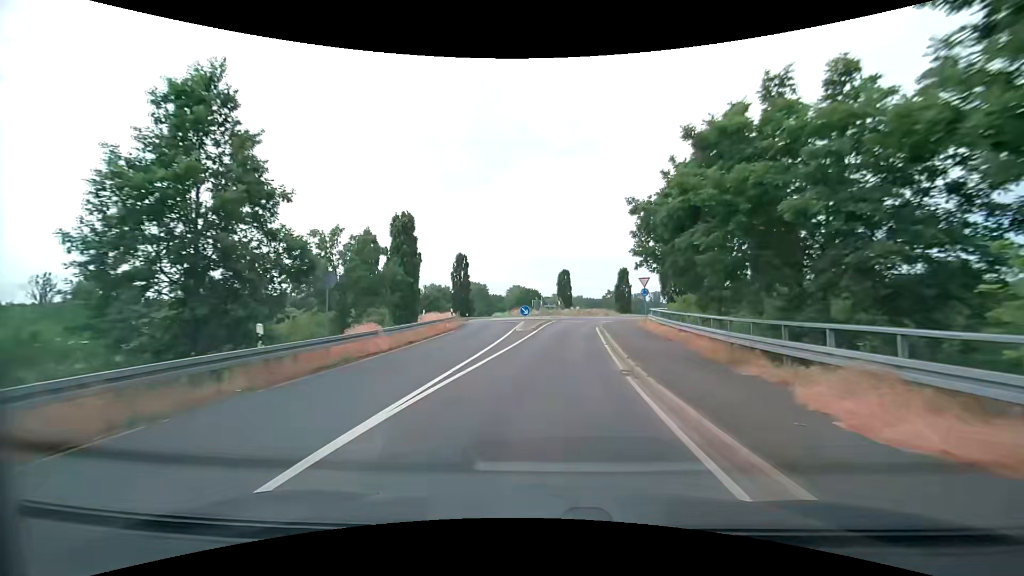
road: tertiary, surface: asphalt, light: Day
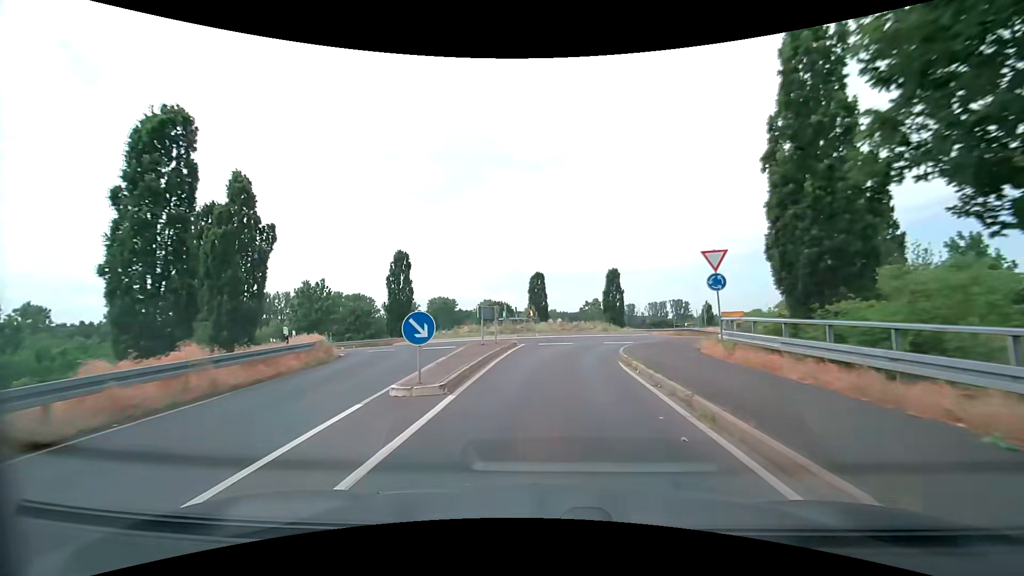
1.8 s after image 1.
(+0.5, +19.5) m; +3°
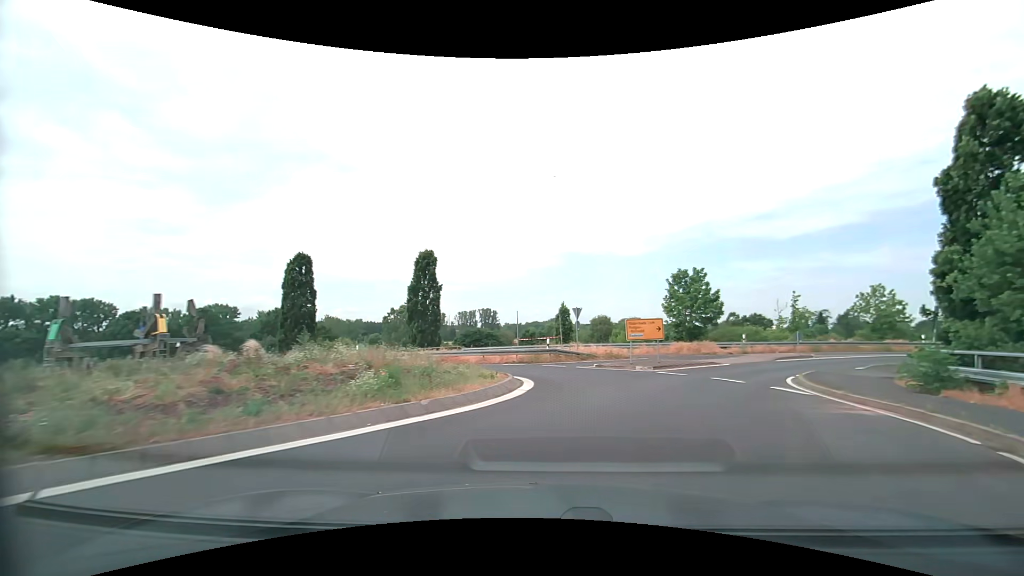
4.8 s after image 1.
(+2.6, +25.2) m; +21°
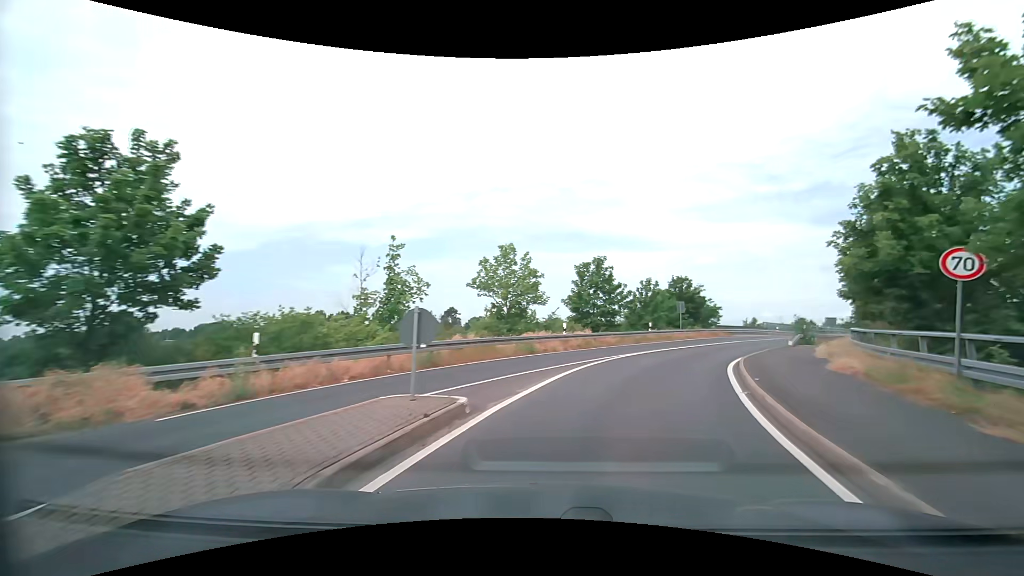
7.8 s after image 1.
(+9.9, +25.2) m; +44°
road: secondary
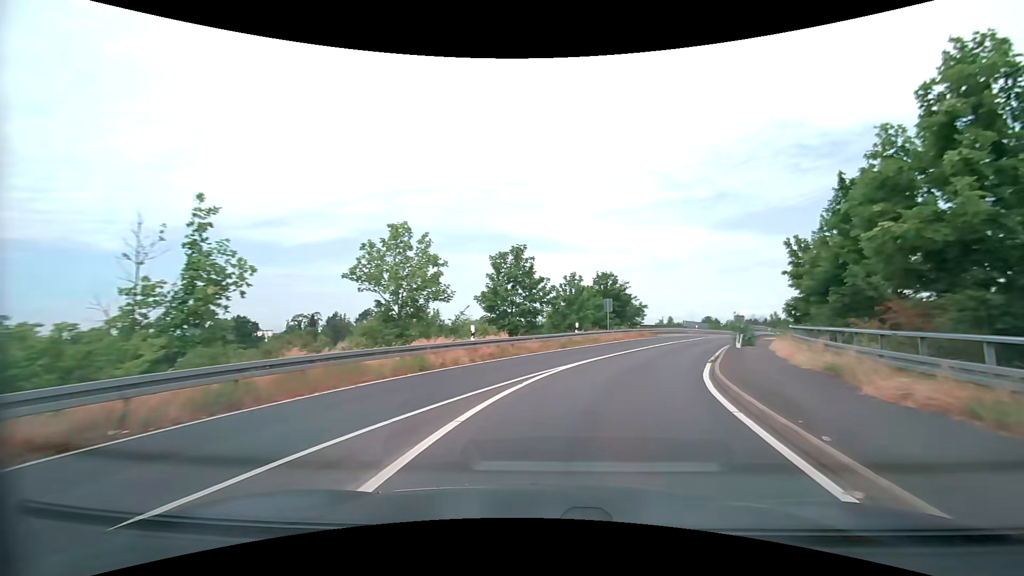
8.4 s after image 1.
(+0.5, +6.2) m; +9°
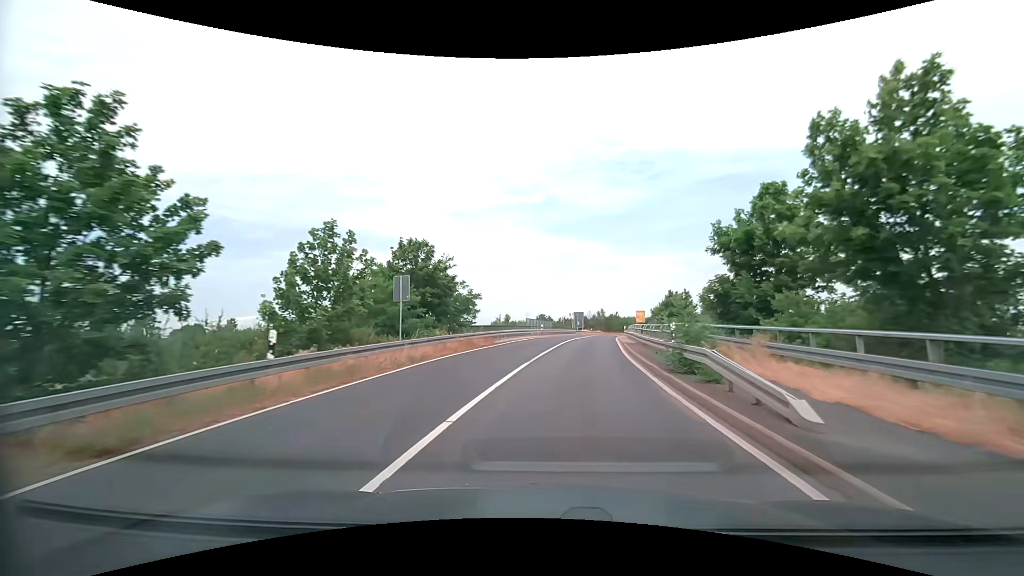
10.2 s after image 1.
(+3.6, +19.5) m; +18°
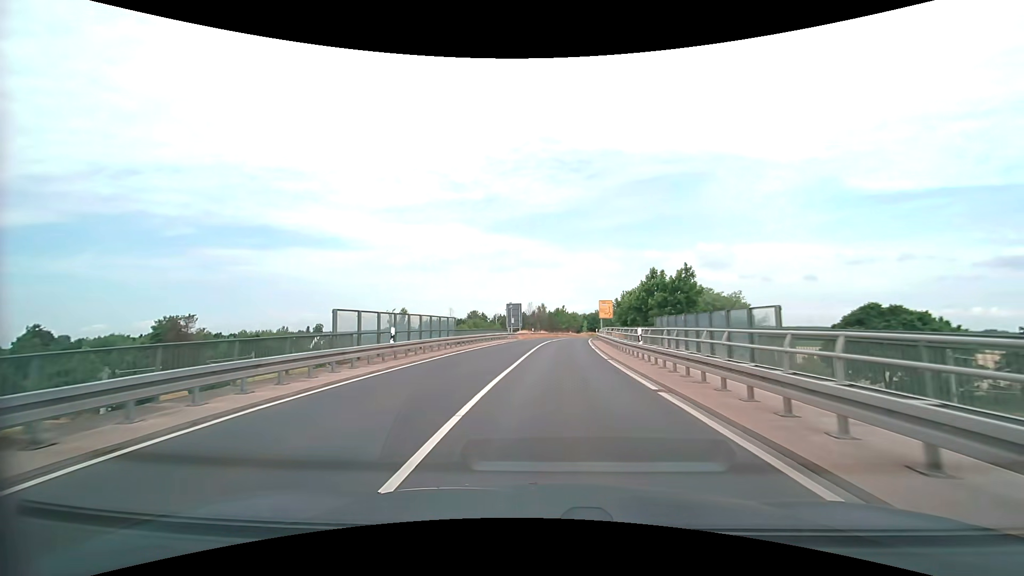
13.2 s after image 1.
(+2.8, +37.0) m; +7°
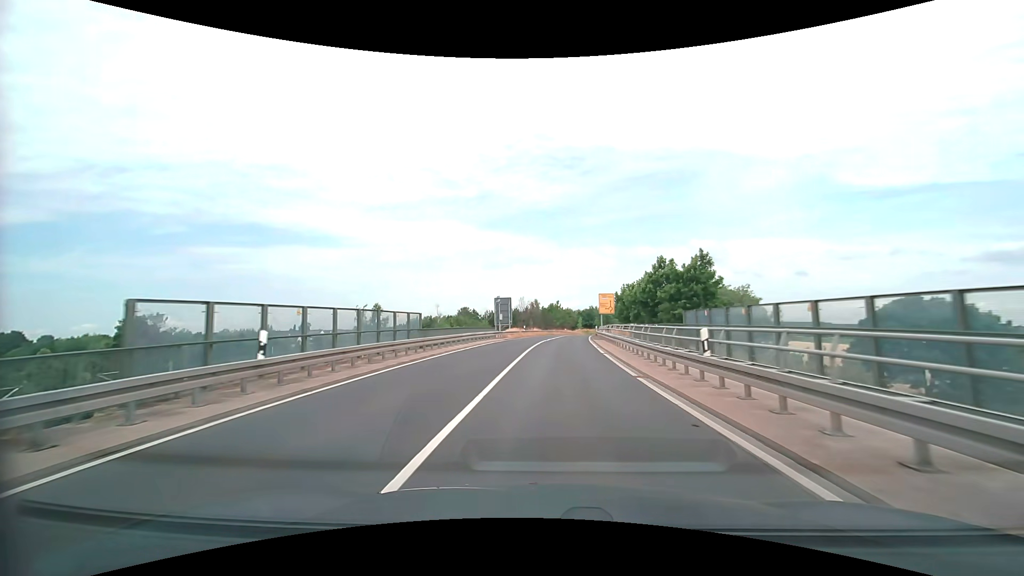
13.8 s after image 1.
(0.0, +8.0) m; +1°
(0, +10) (0, +20) (+1, +30) (+1, +40) (+2, +50) (+3, +60) (+4, +70) (+5, +80) (+7, +90) (+9, +100) m
